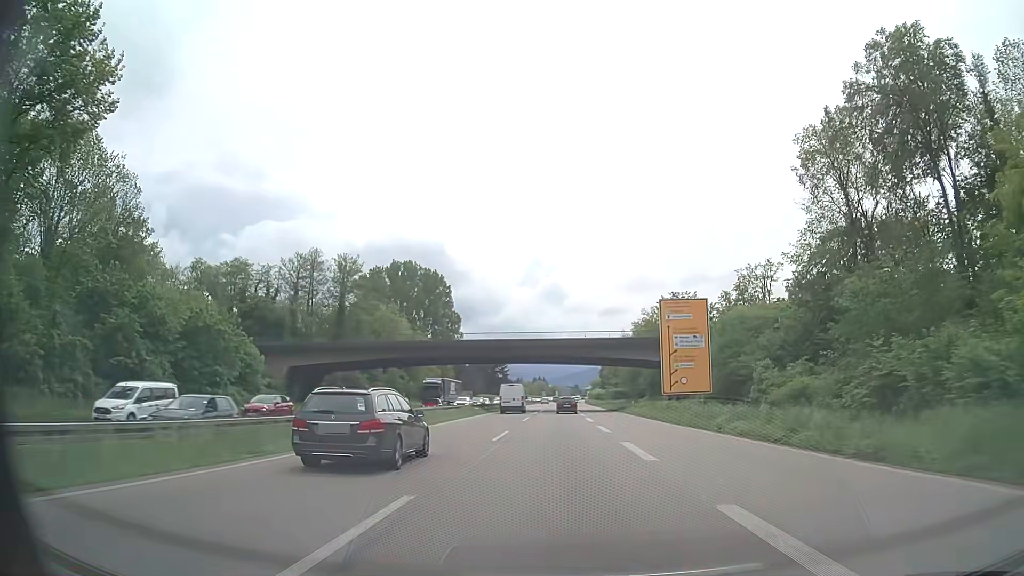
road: trunk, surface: asphalt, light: Day
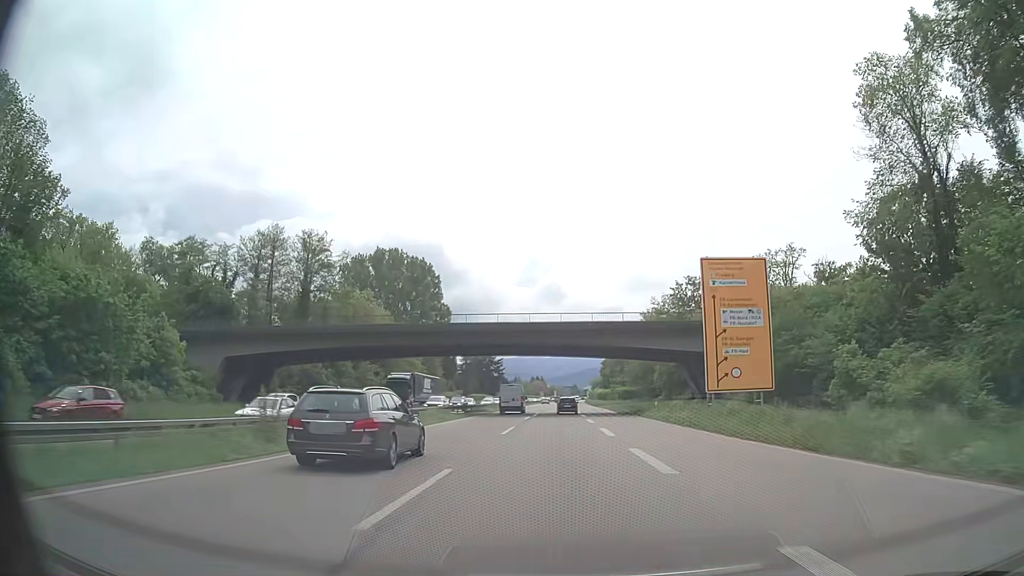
(0.0, +14.5) m; 0°
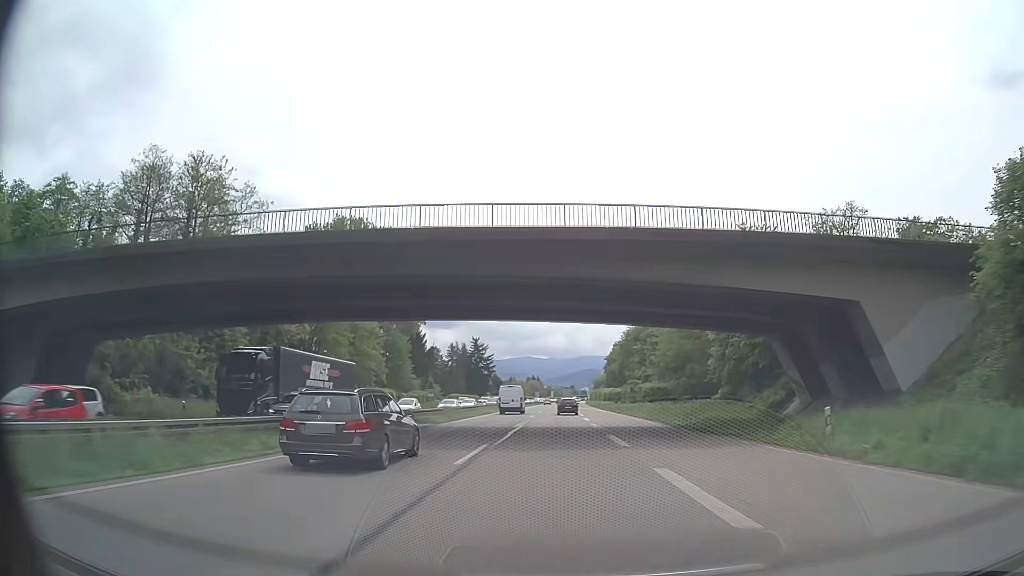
(0.0, +29.1) m; 0°
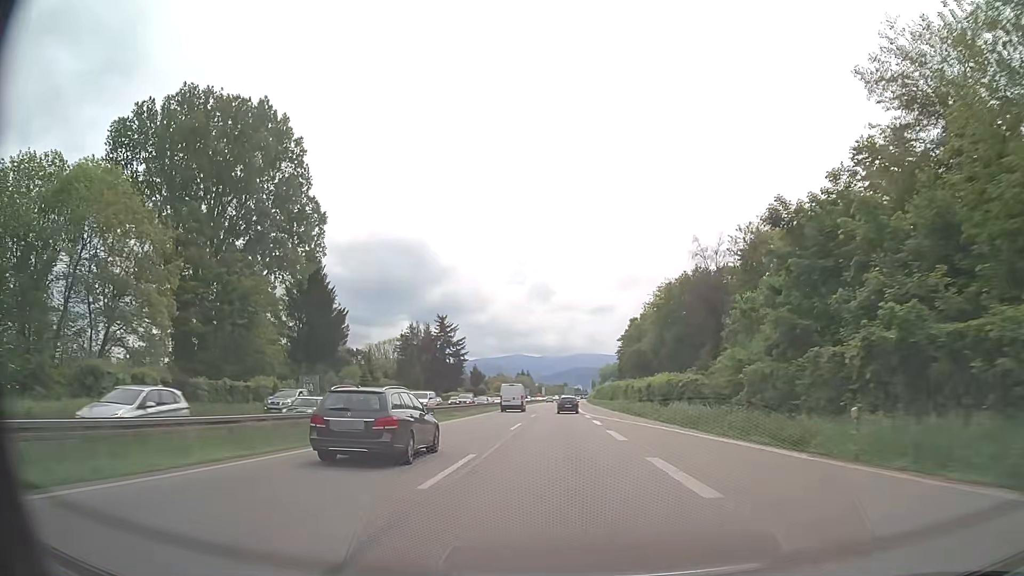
(+0.3, +58.0) m; +1°
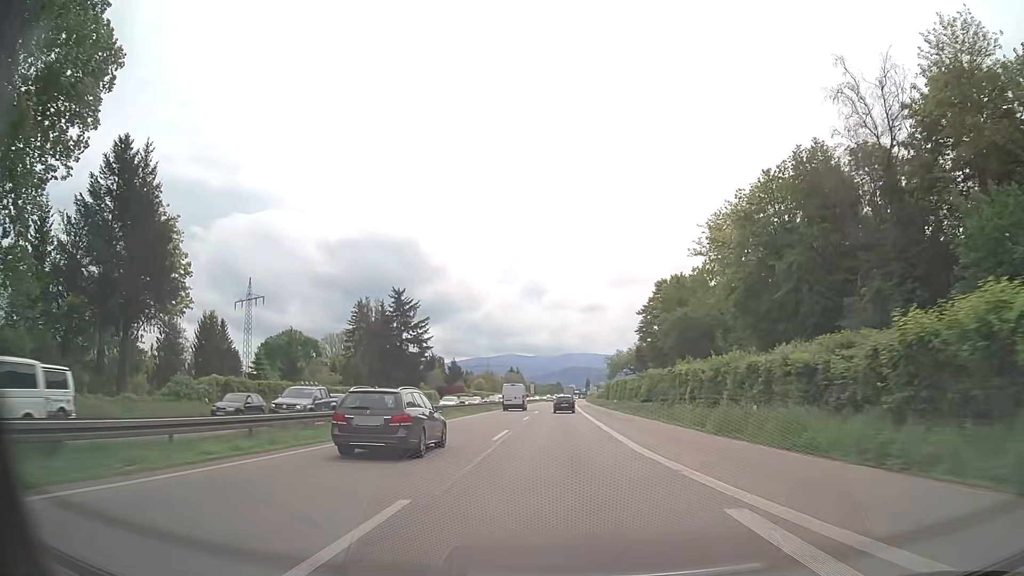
(+0.3, +43.0) m; +1°
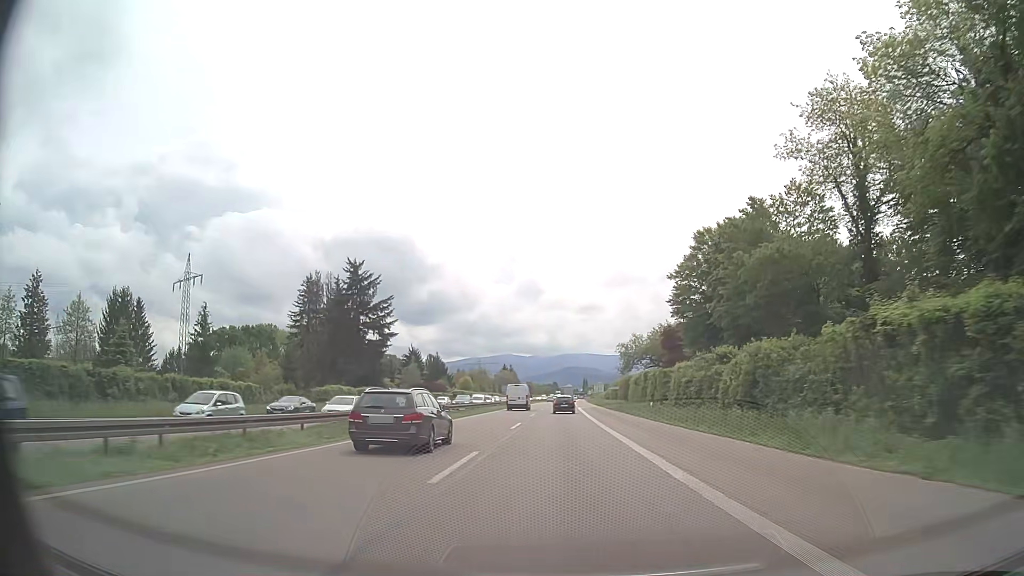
(0.0, +28.4) m; 0°
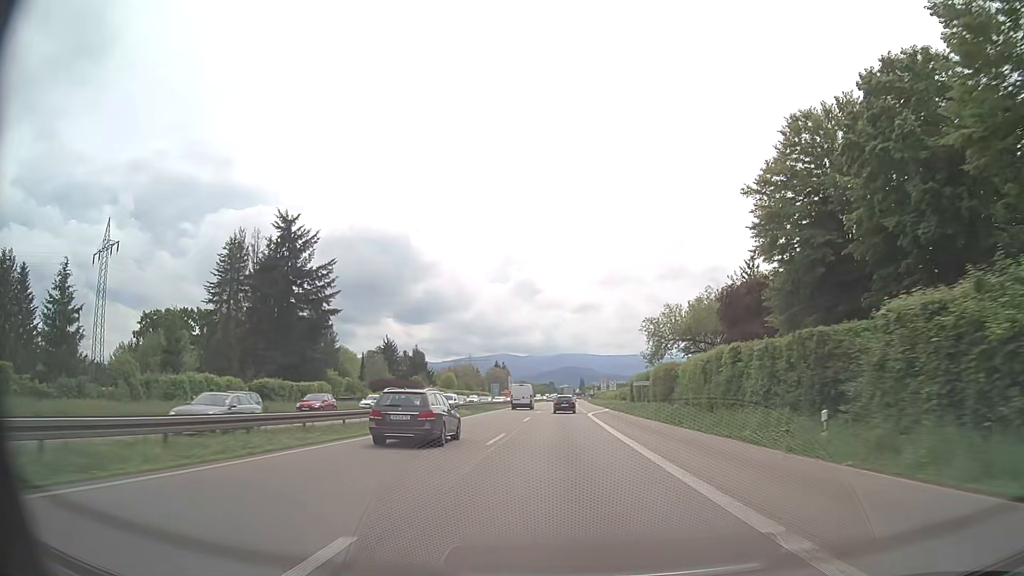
(+0.1, +28.0) m; 0°
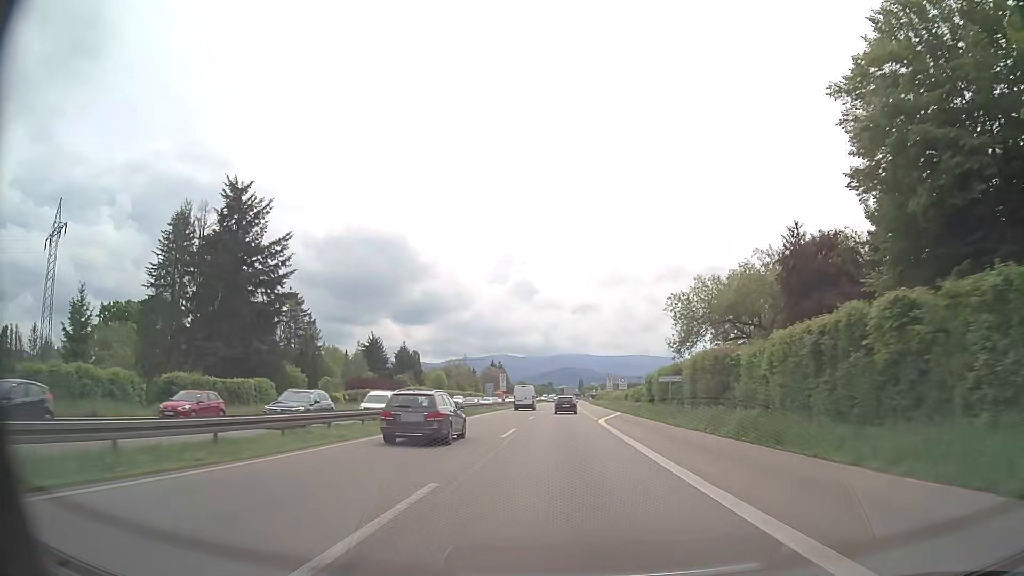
(0.0, +13.9) m; 0°
(0, +10) (0, +20) (0, +30) (0, +40) (0, +50) (+1, +60) (+1, +70) (+1, +80) (+1, +90) (+2, +100) m
